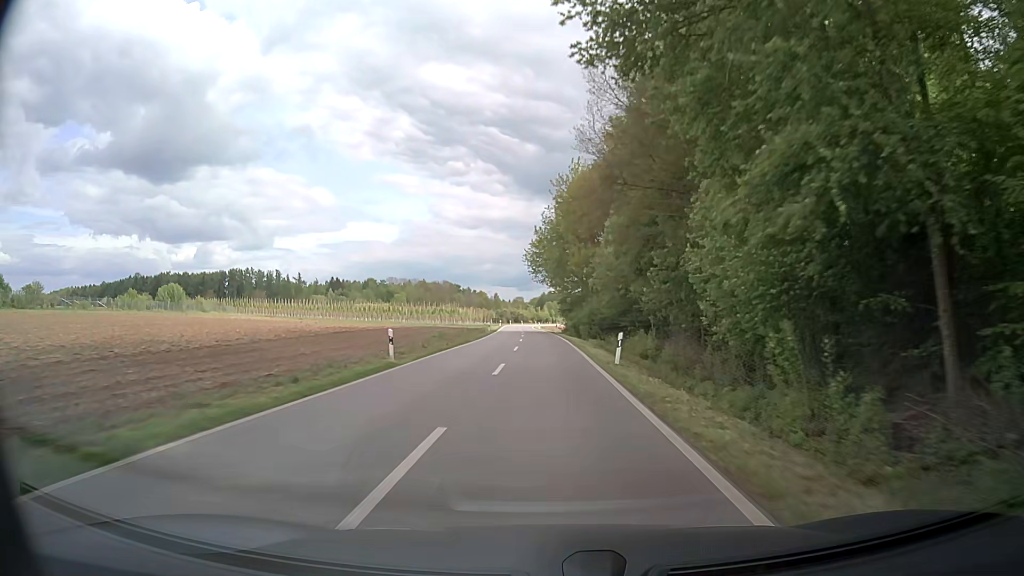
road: unclassified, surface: asphalt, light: Day
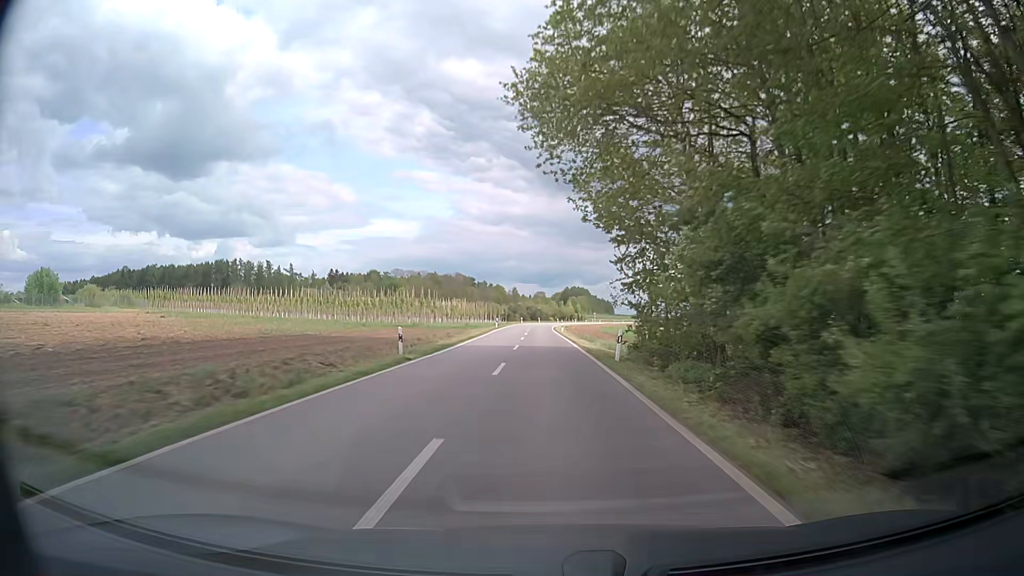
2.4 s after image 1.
(-0.3, +49.4) m; -2°
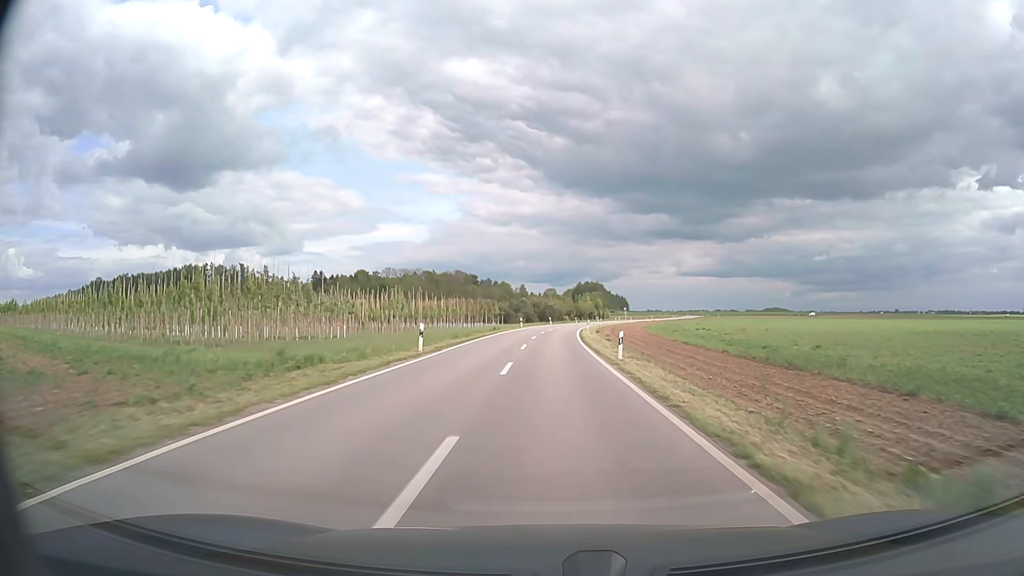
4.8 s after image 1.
(-0.5, +48.2) m; -1°
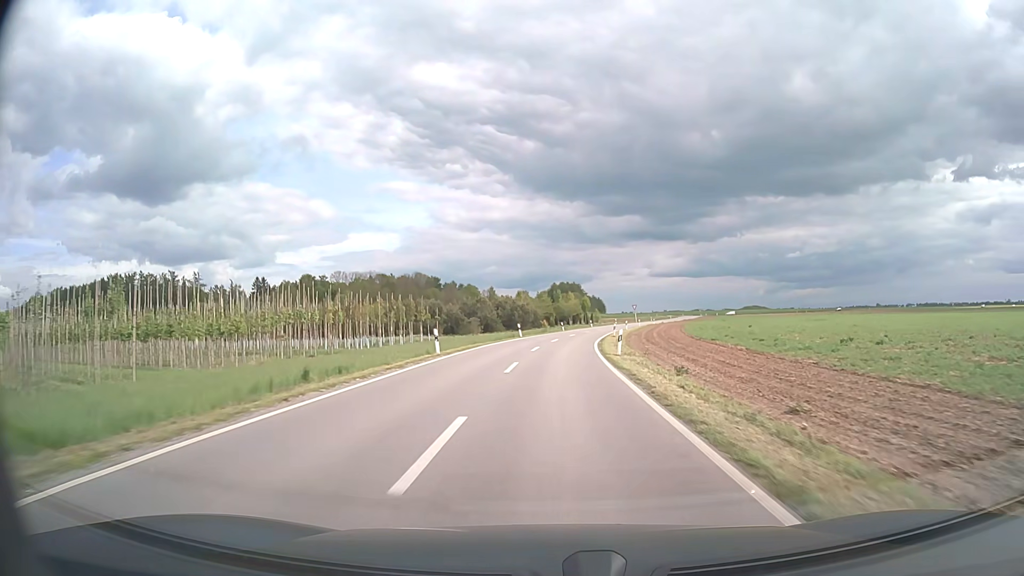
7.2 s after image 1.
(+0.3, +46.7) m; +2°
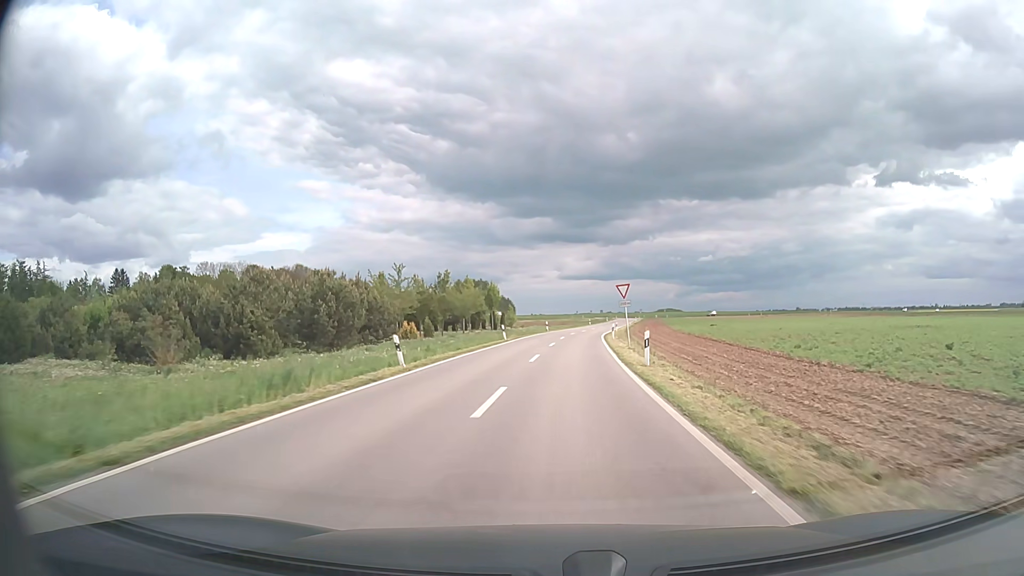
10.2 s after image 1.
(+3.2, +56.4) m; +8°
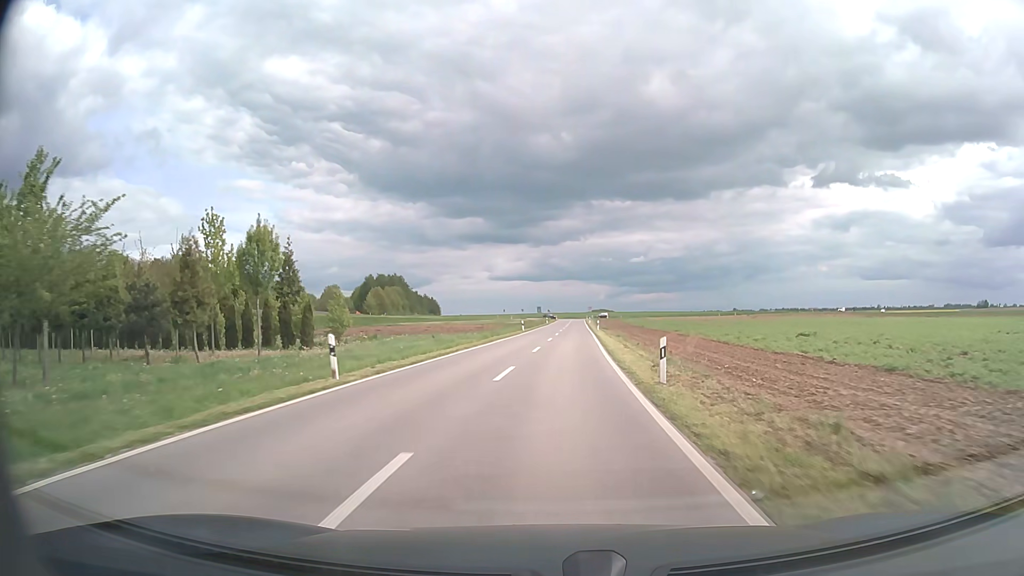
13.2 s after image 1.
(+3.1, +54.8) m; +6°
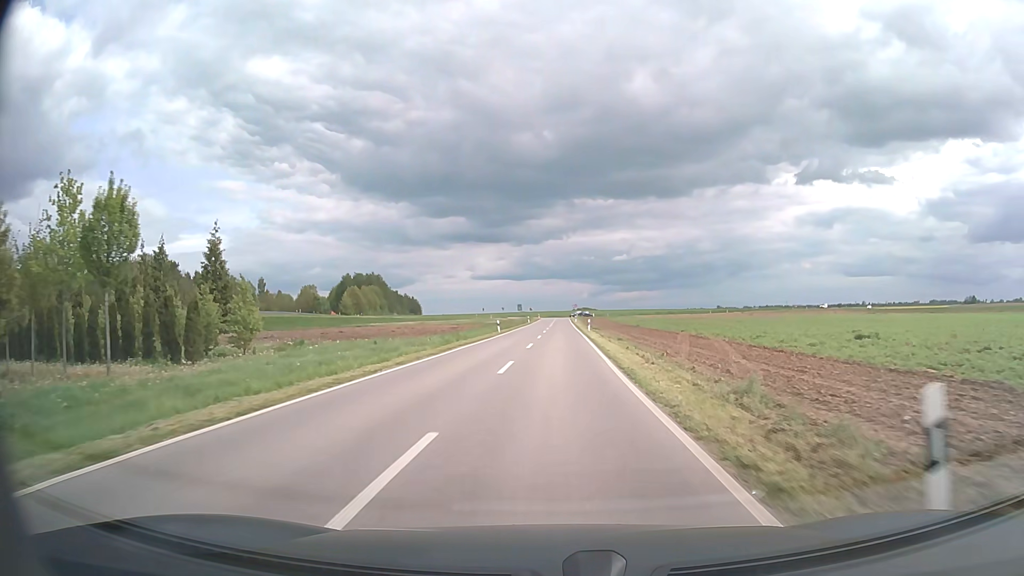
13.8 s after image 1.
(+0.1, +10.8) m; +2°
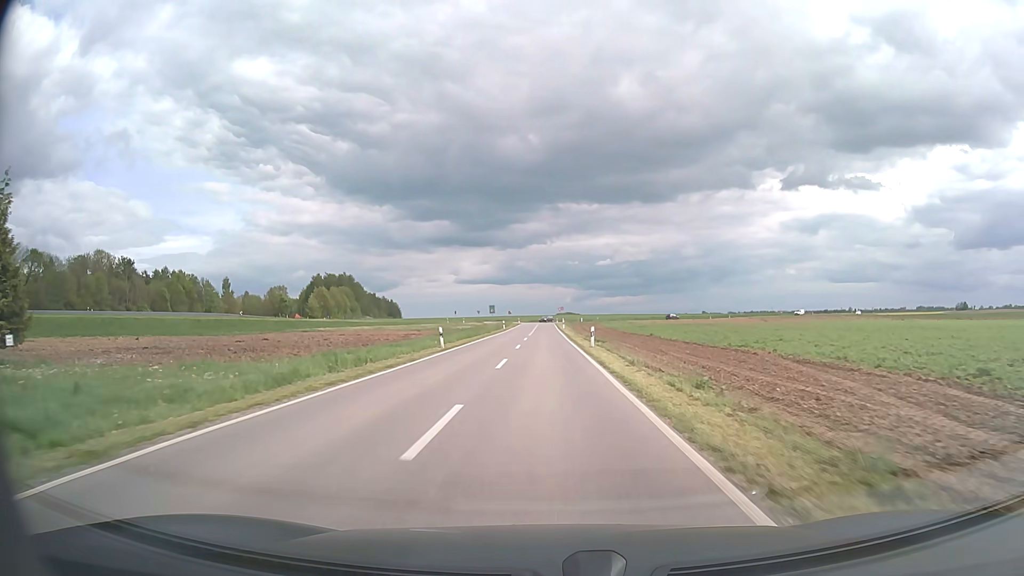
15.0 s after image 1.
(+0.3, +21.5) m; +1°
(0, +10) (0, +20) (0, +30) (0, +40) (0, +50) (0, +60) (0, +70) (0, +80) (0, +90) (0, +100) m
